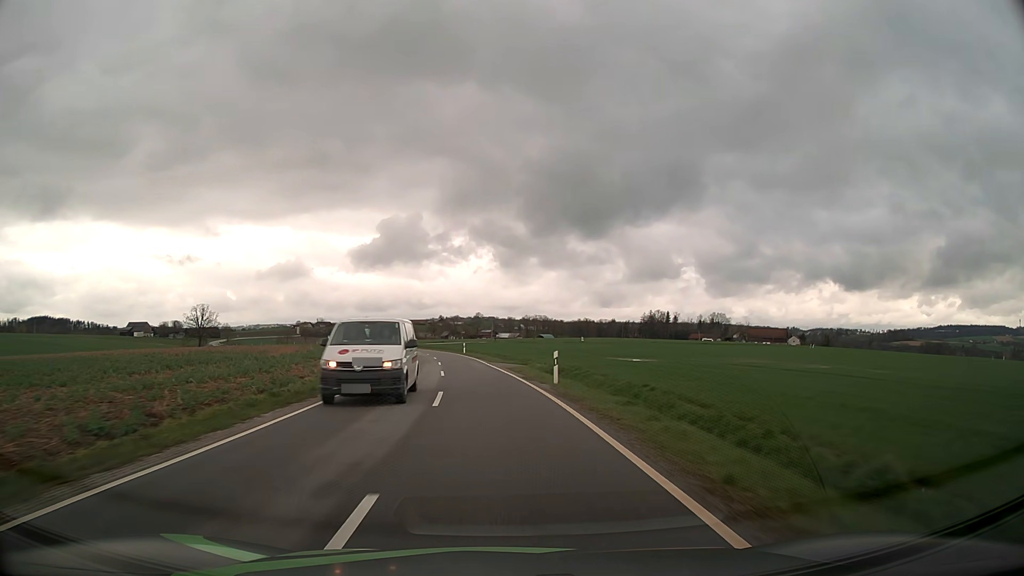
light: Day
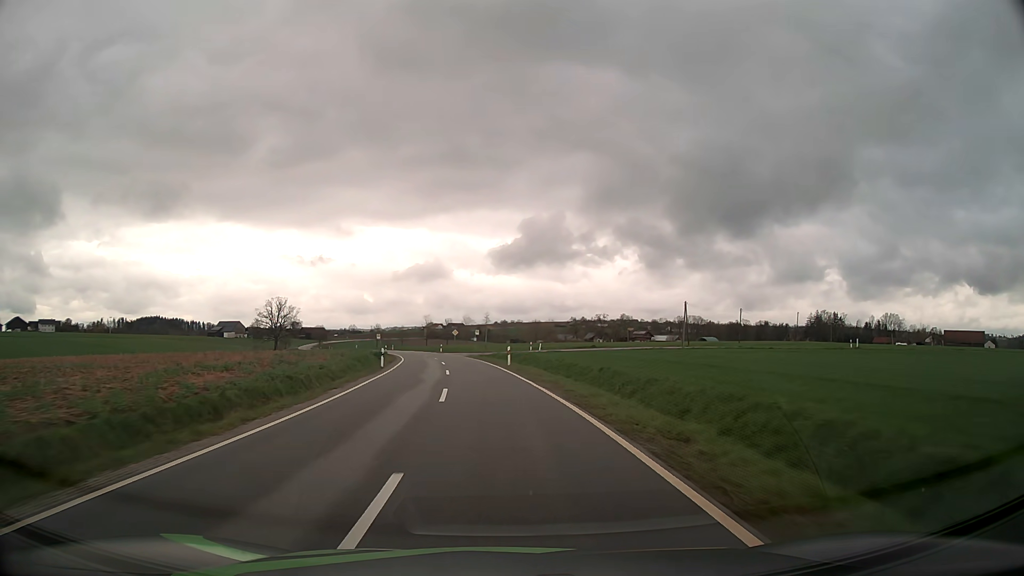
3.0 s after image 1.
(-8.4, +71.9) m; -12°
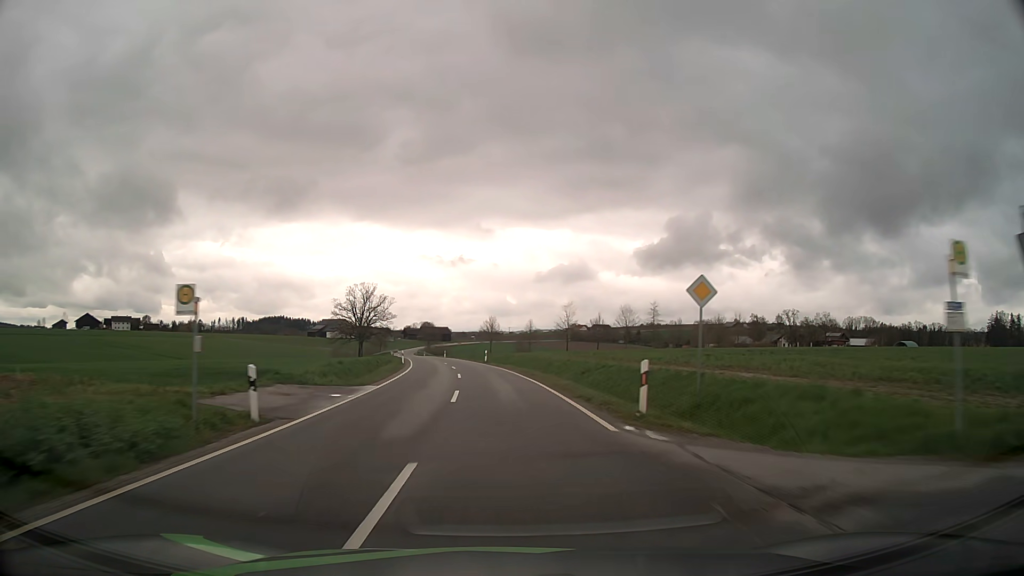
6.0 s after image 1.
(-8.5, +72.1) m; -12°
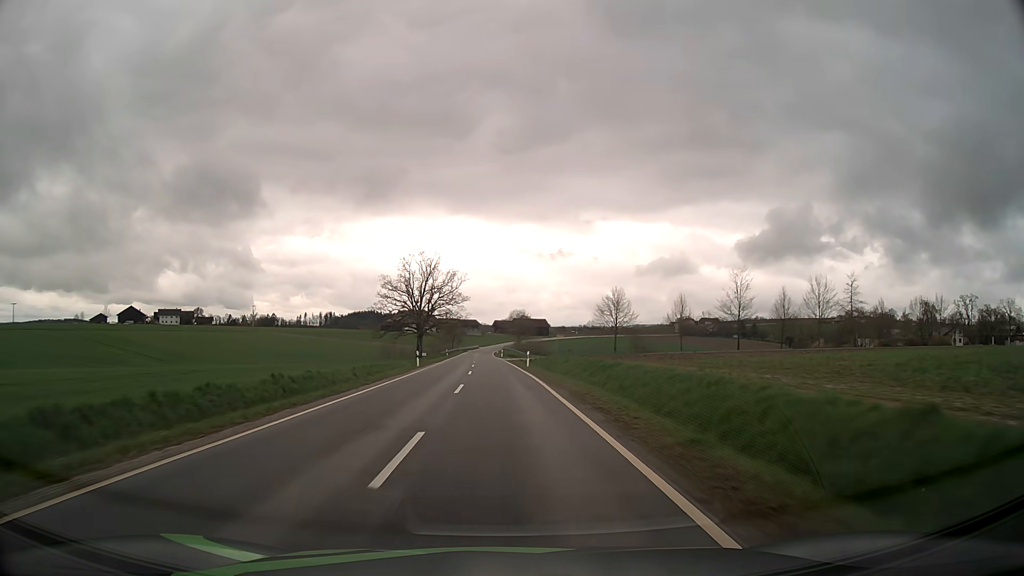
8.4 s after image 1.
(-4.4, +58.4) m; -9°
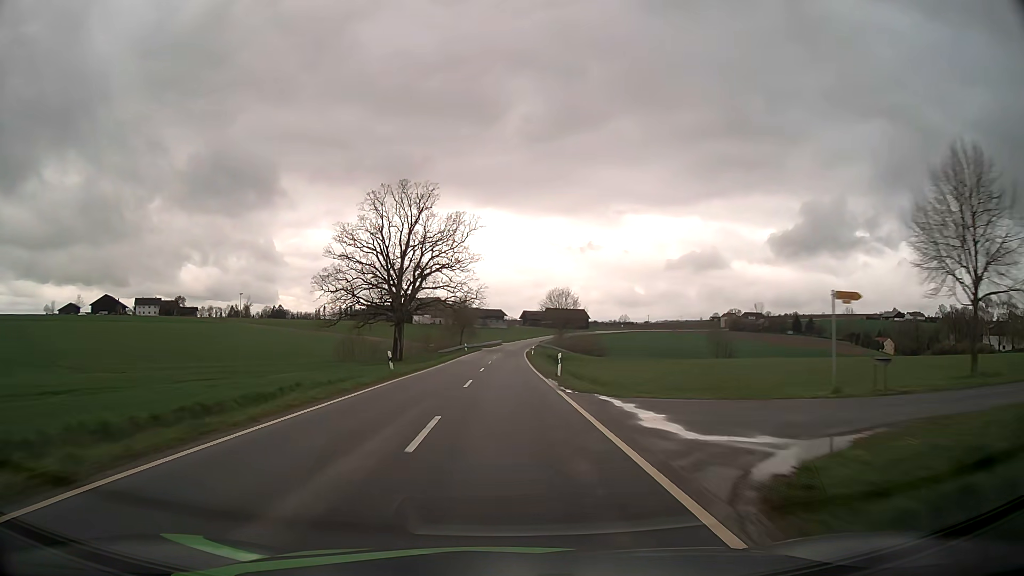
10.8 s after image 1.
(-1.6, +59.3) m; -2°
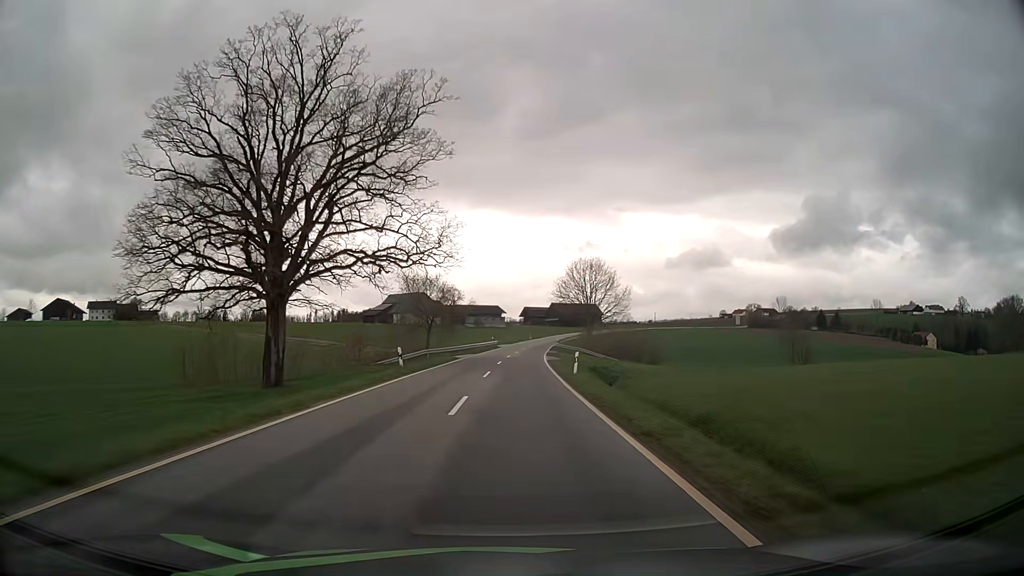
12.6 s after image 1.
(-0.1, +45.1) m; 0°
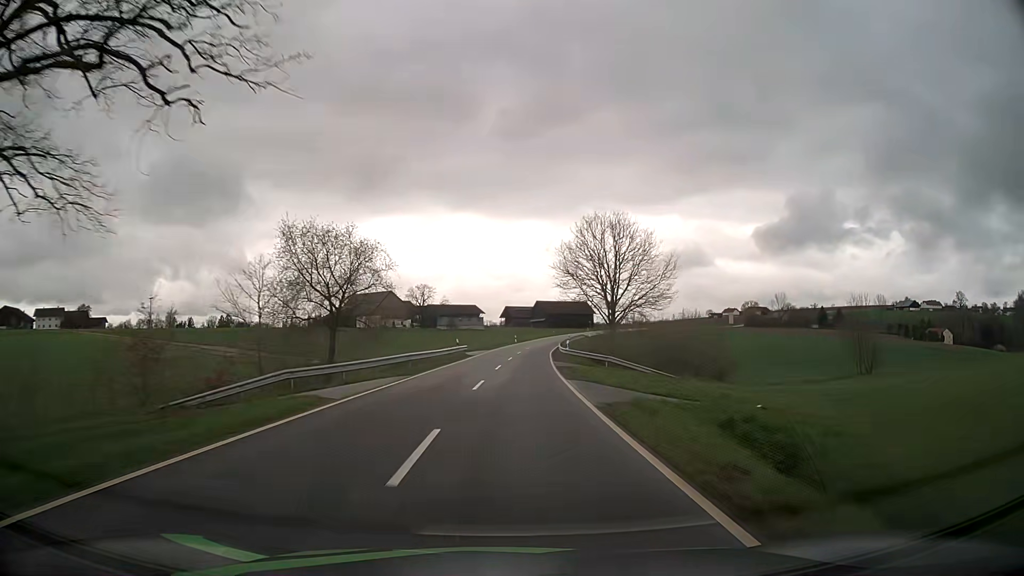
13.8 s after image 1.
(+0.4, +30.3) m; +2°
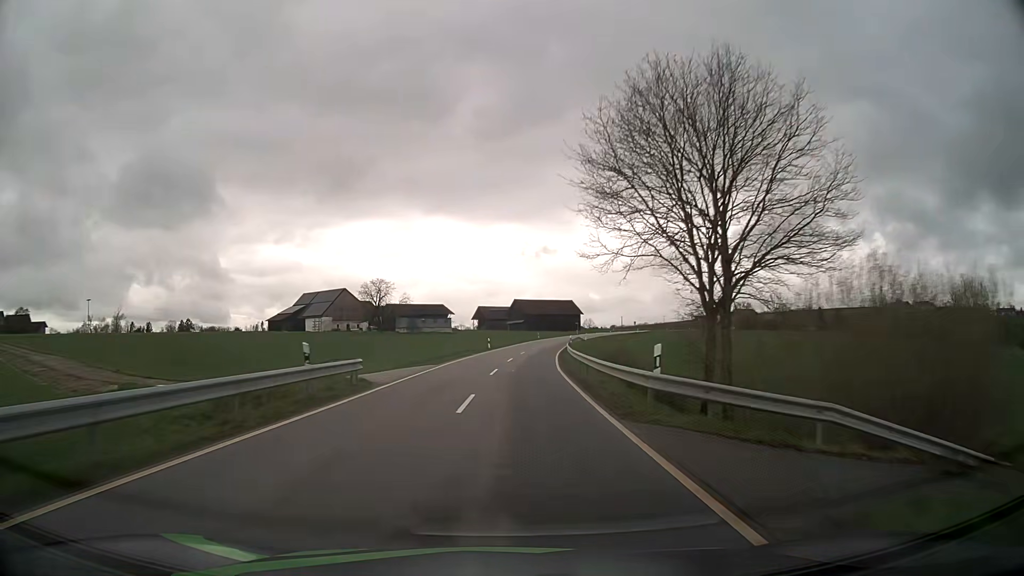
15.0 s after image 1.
(+0.5, +30.3) m; +2°
(0, +10) (0, +20) (+1, +30) (+1, +40) (+2, +50) (+3, +60) (+5, +70) (+6, +80) (+7, +90) (+9, +99) m
